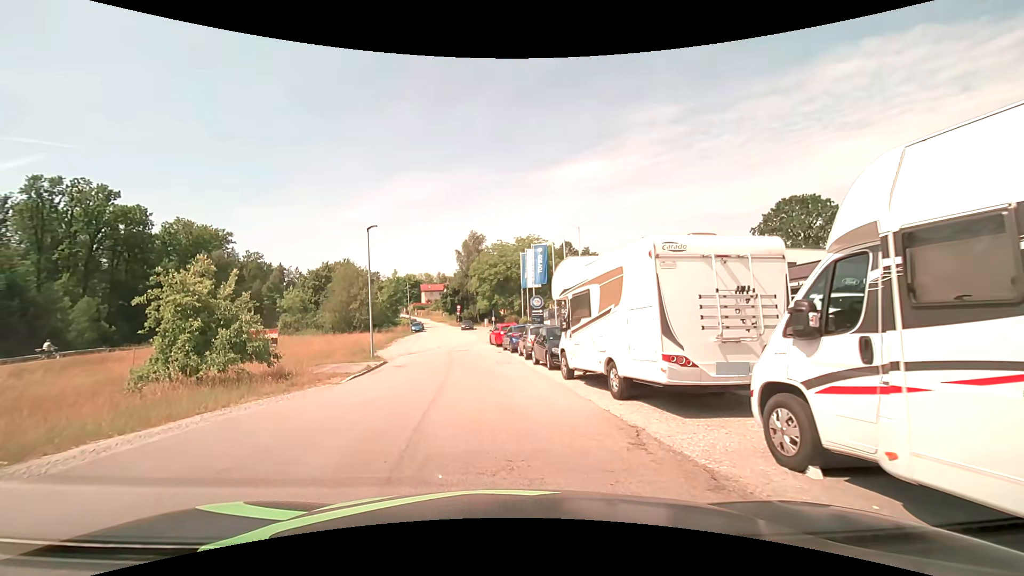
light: Day
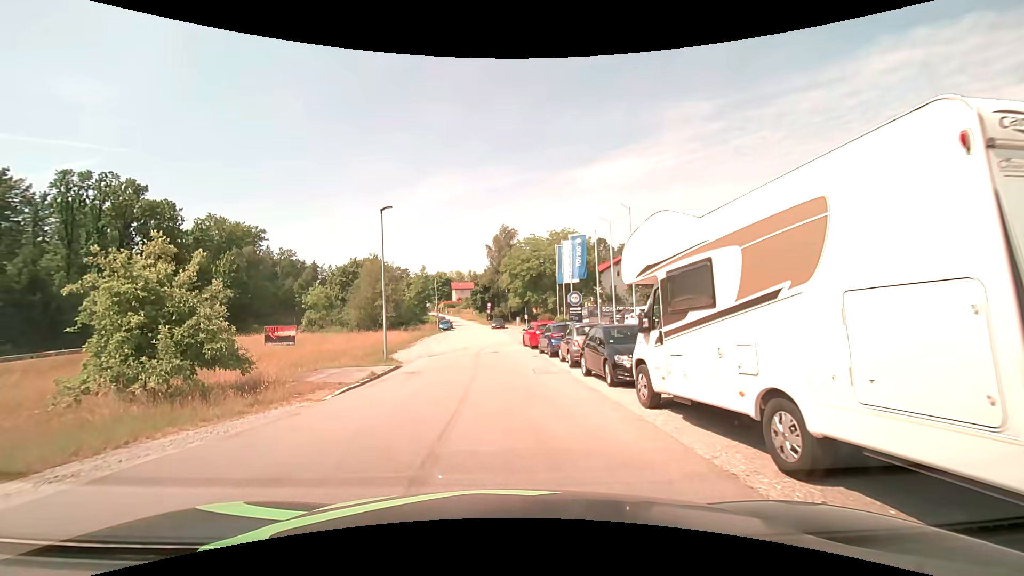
(-0.3, +4.8) m; -5°
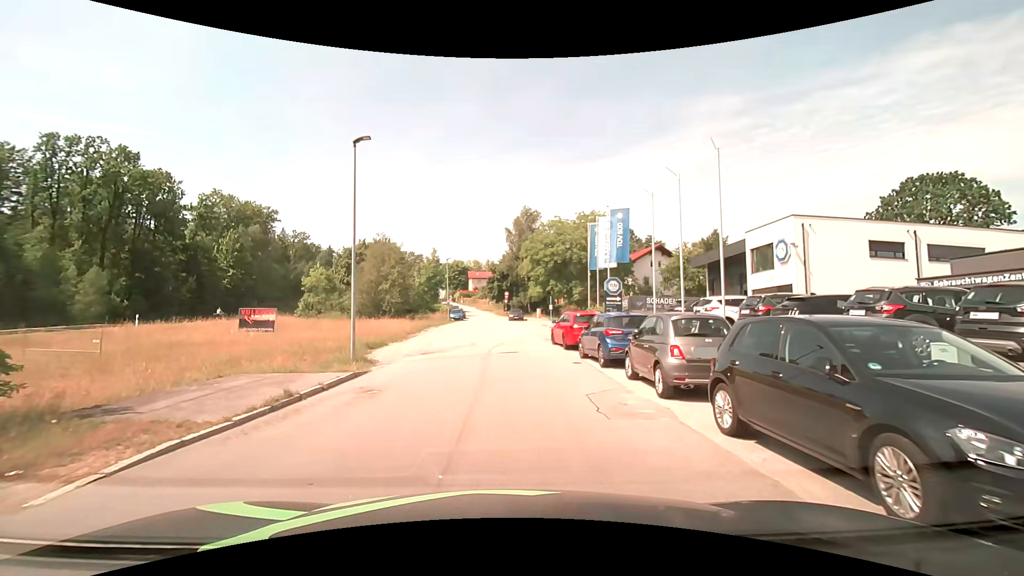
(-0.2, +8.3) m; -3°
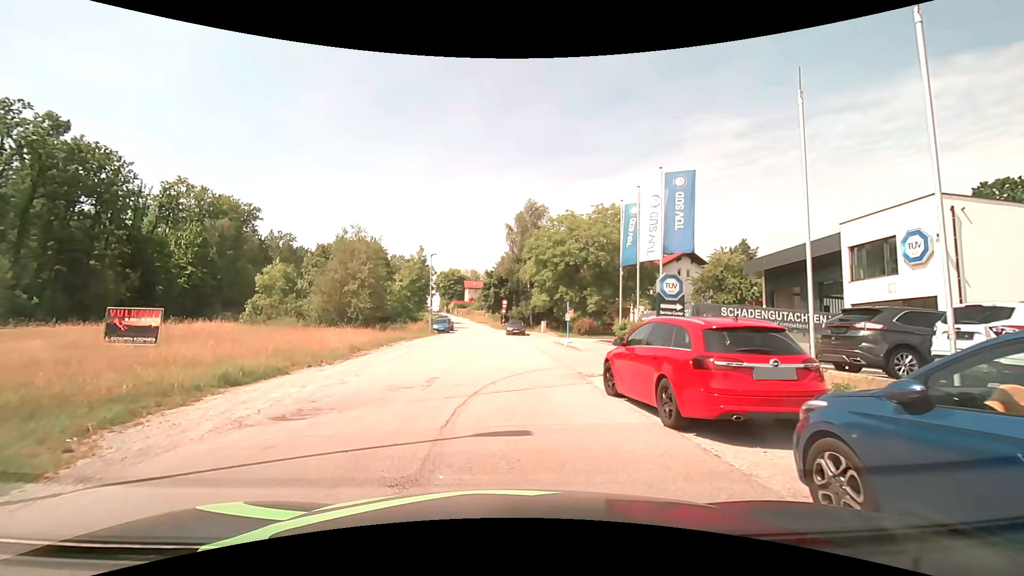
(+0.3, +12.5) m; 0°
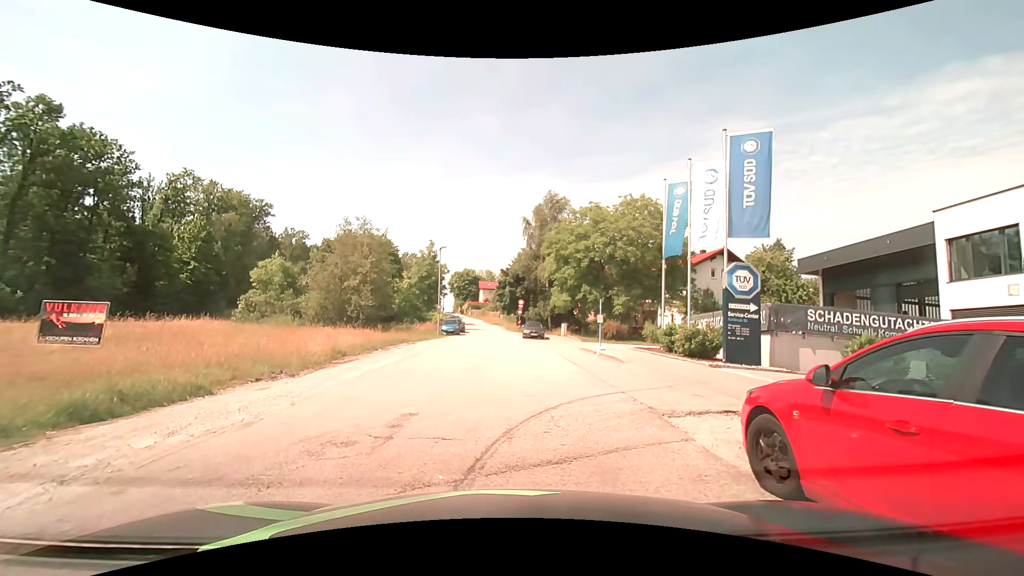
(0.0, +5.0) m; -1°
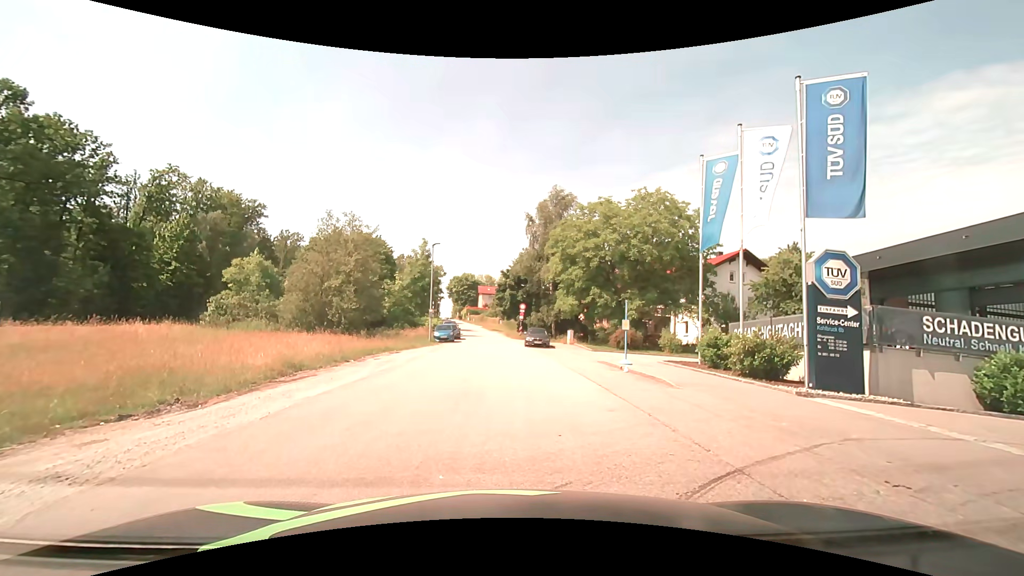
(0.0, +4.8) m; +1°
